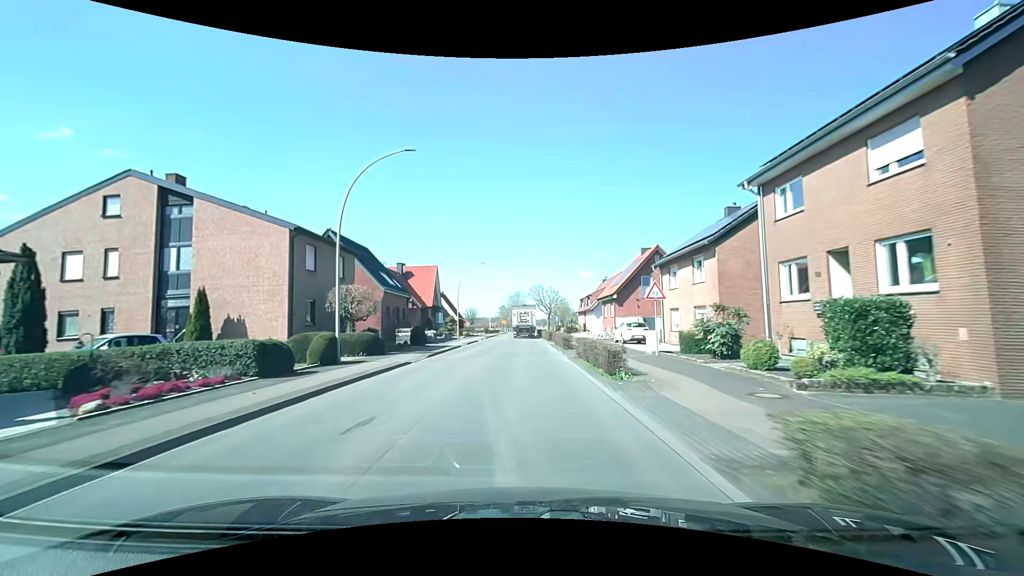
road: secondary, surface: asphalt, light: Day
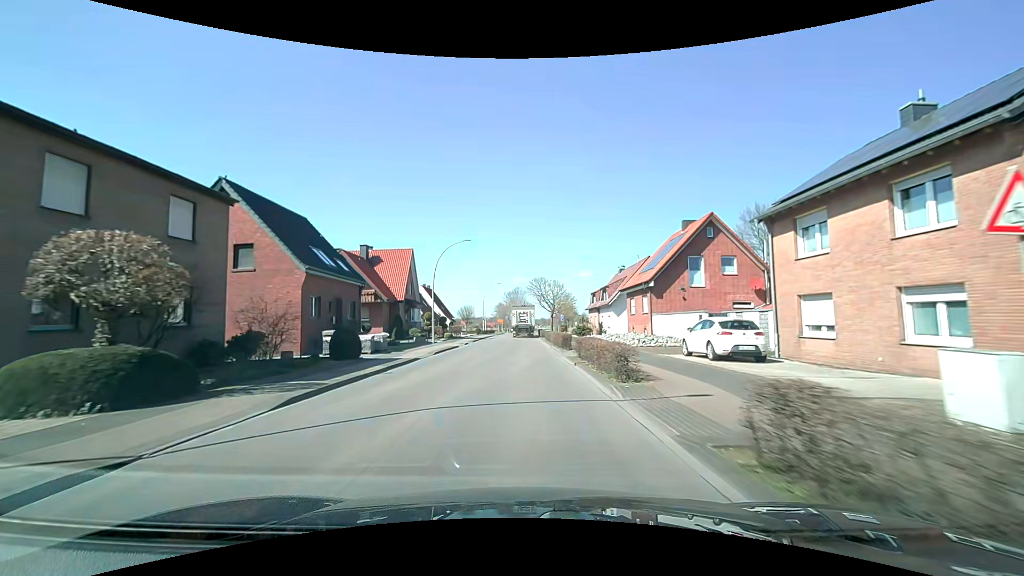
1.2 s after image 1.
(0.0, +15.1) m; 0°
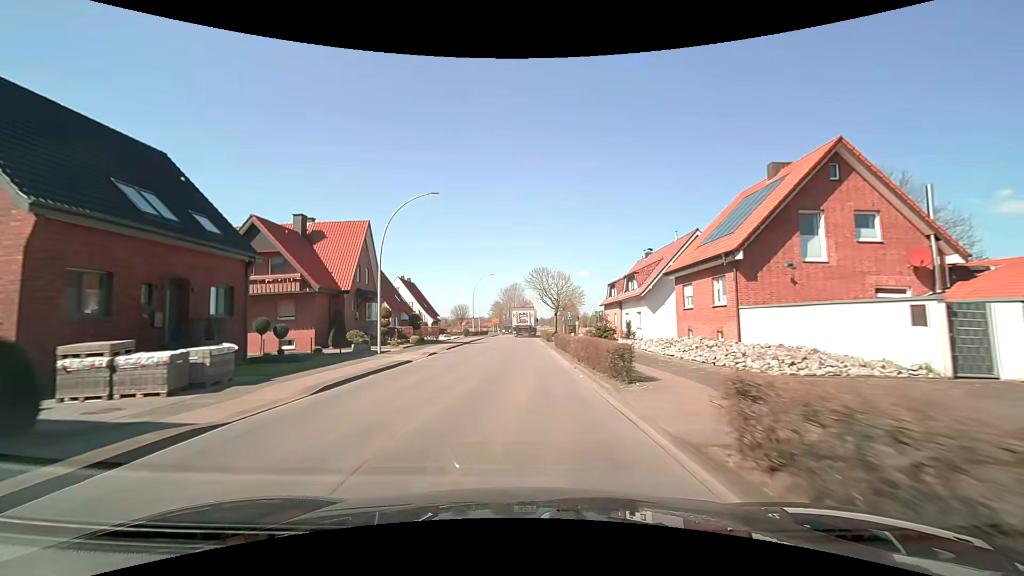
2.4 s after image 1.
(0.0, +15.2) m; 0°
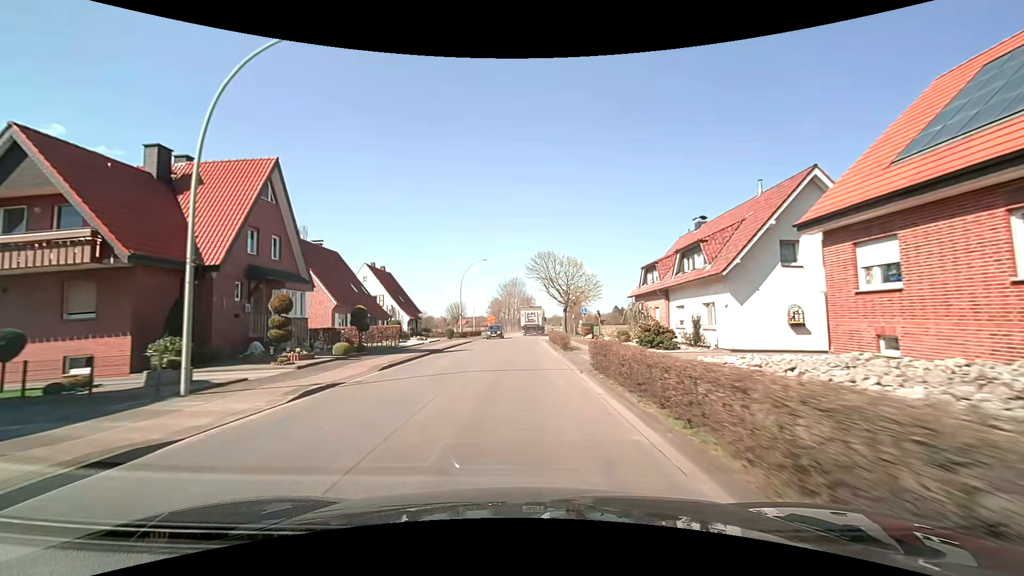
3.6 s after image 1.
(0.0, +15.3) m; 0°
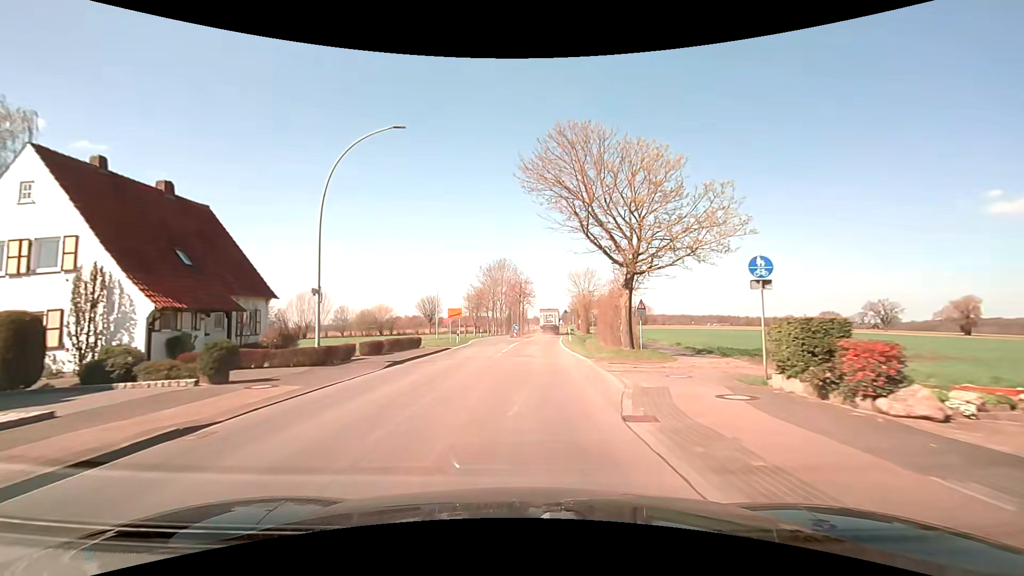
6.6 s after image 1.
(-0.1, +38.4) m; +1°
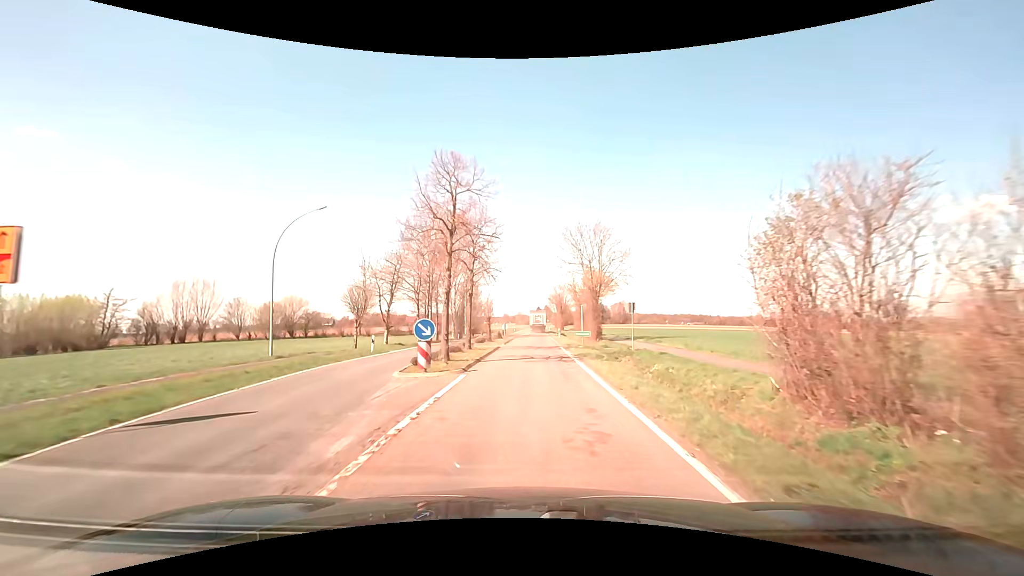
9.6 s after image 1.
(+0.9, +38.7) m; +3°
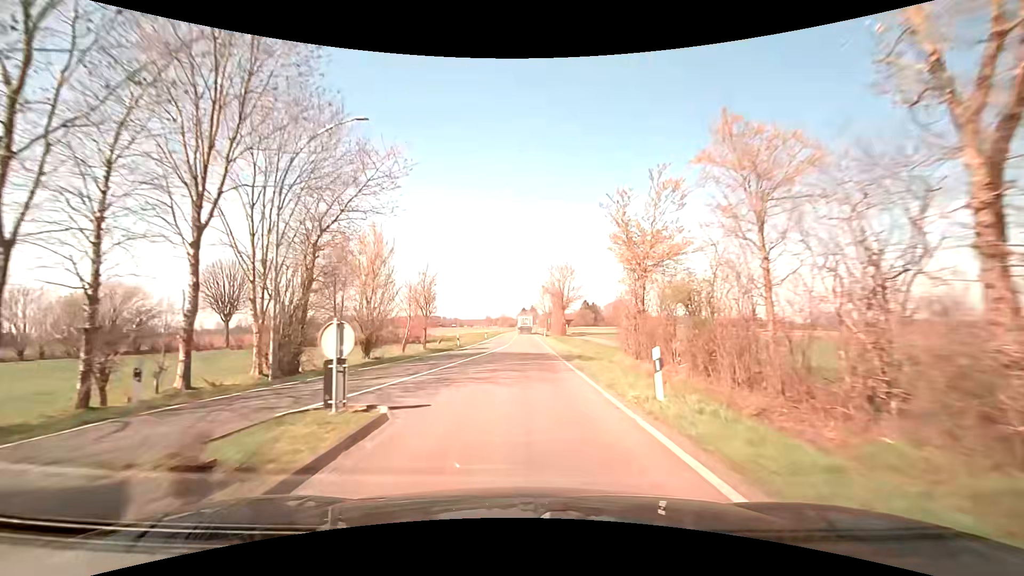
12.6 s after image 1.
(+0.9, +42.6) m; +2°
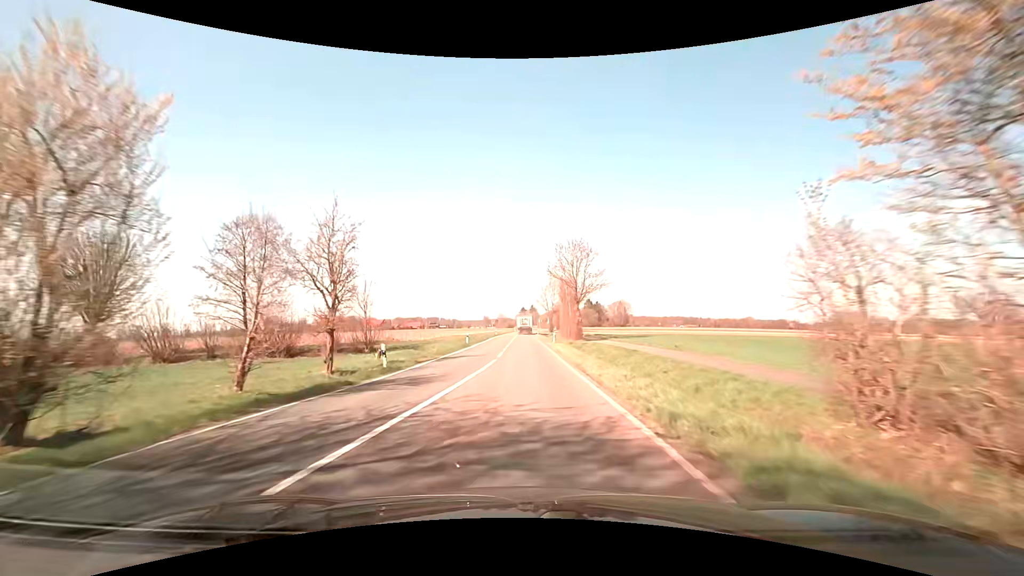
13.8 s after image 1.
(+0.1, +20.0) m; 0°
